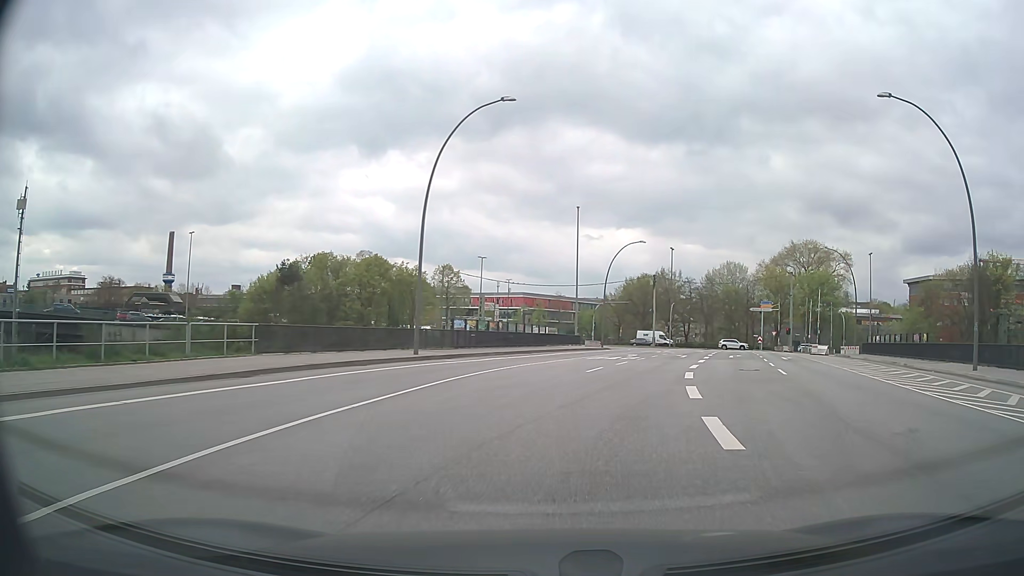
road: secondary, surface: asphalt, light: Day
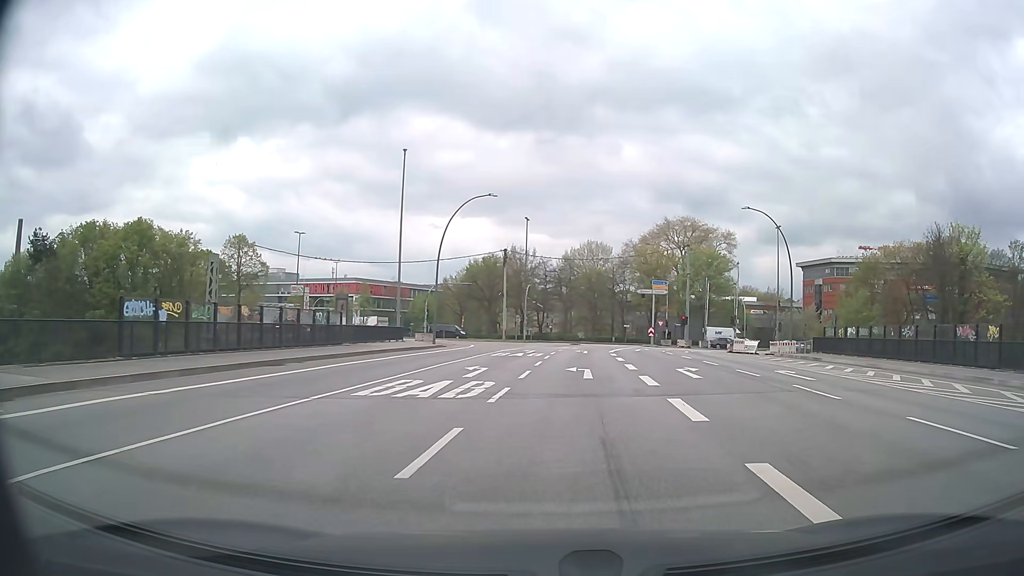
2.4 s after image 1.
(+2.6, +21.9) m; +13°
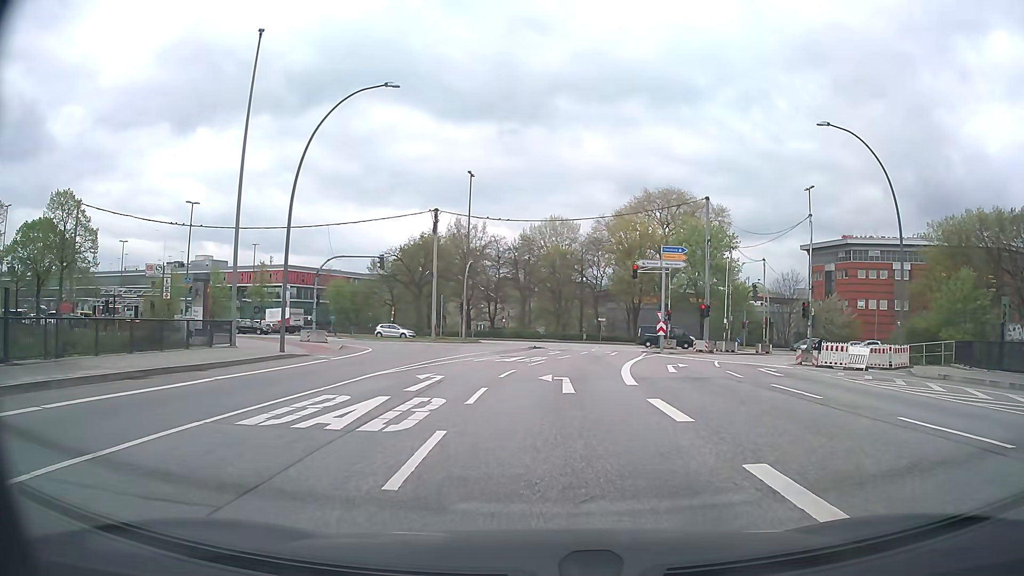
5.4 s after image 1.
(+1.0, +24.1) m; +3°
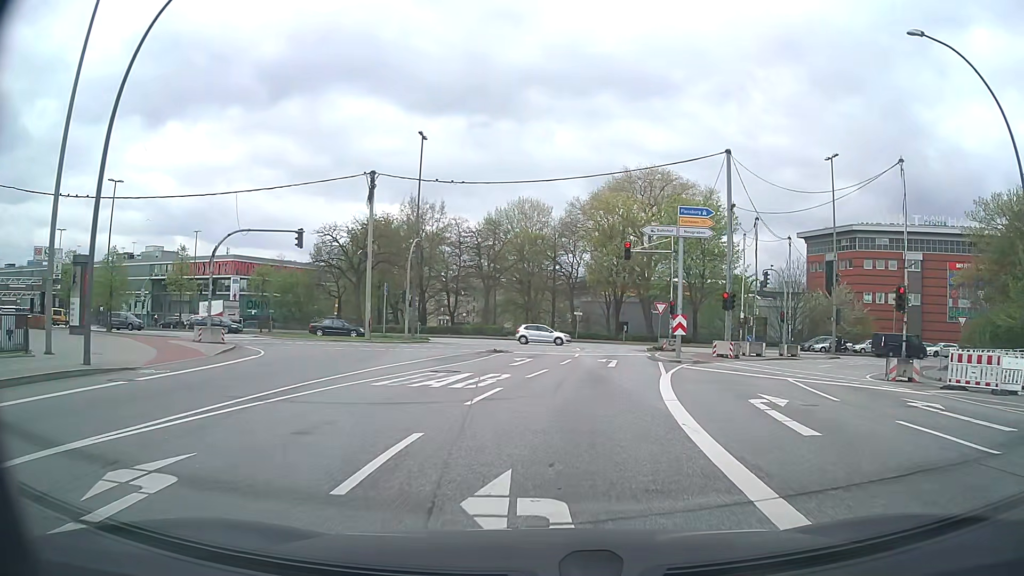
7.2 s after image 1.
(+0.2, +12.2) m; +3°
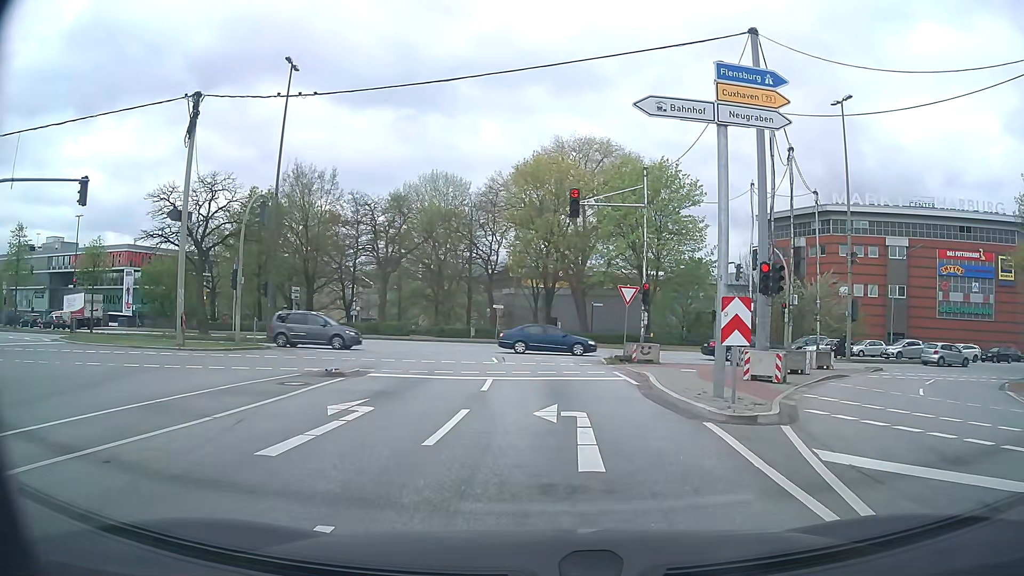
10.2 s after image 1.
(+0.8, +15.2) m; +7°
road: secondary_link
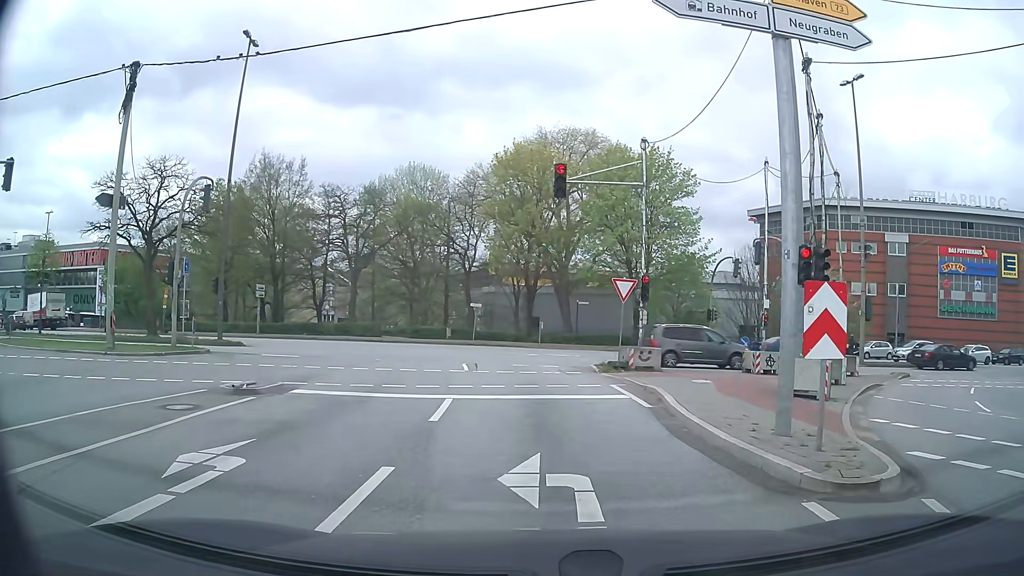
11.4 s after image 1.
(0.0, +4.1) m; +1°
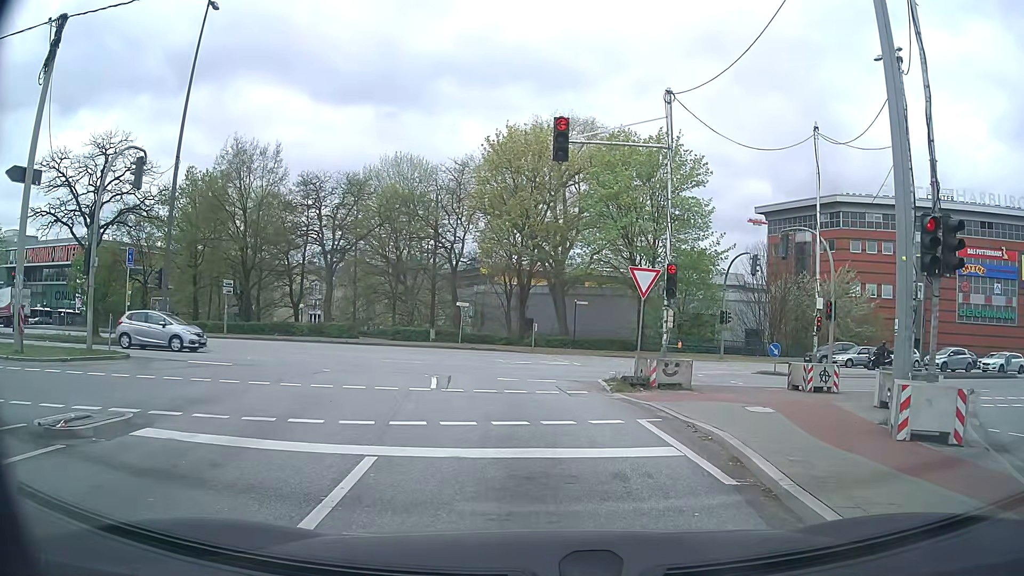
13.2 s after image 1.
(0.0, +5.2) m; 0°
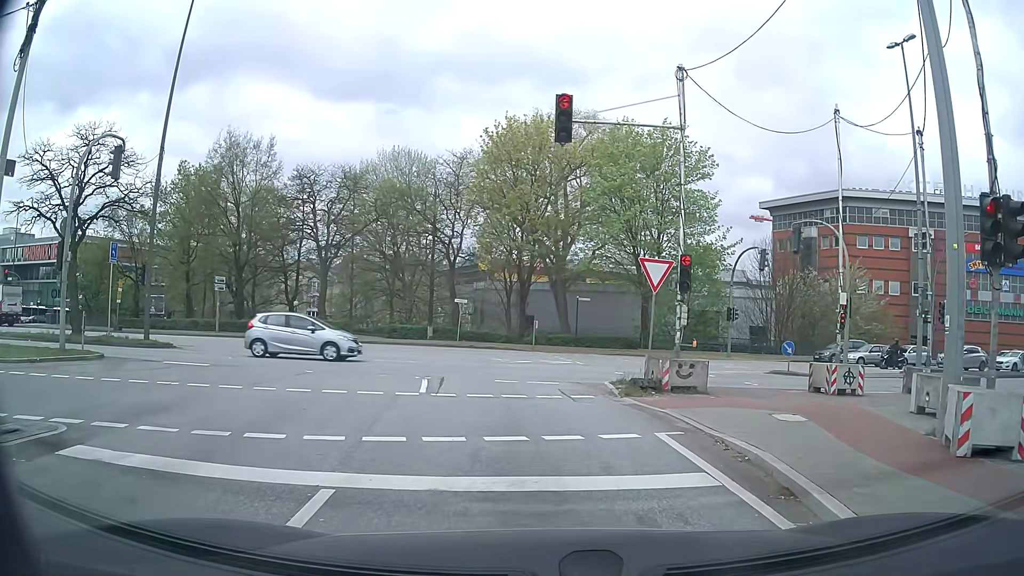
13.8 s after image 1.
(0.0, +1.5) m; -1°
